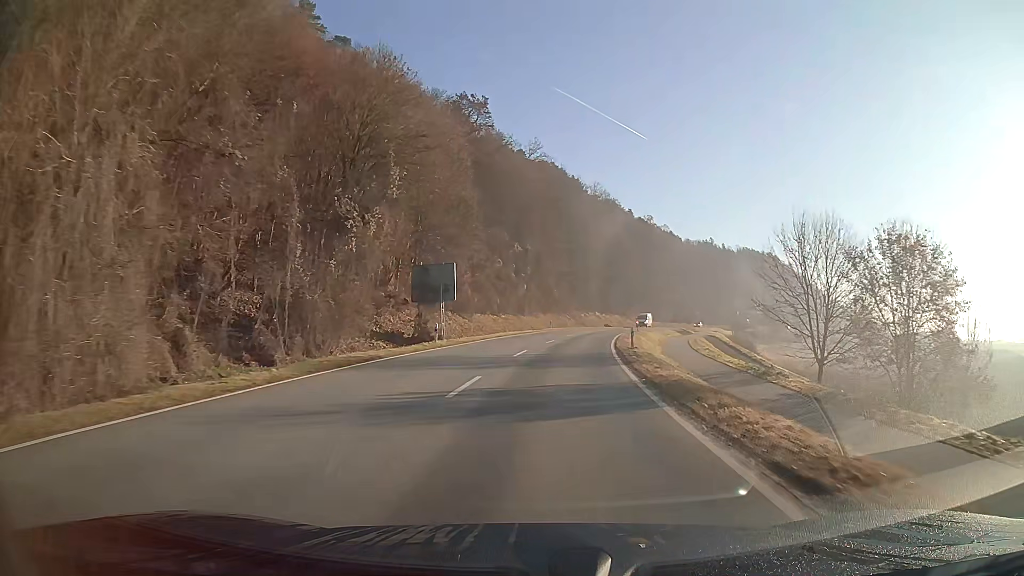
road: secondary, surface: asphalt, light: Day
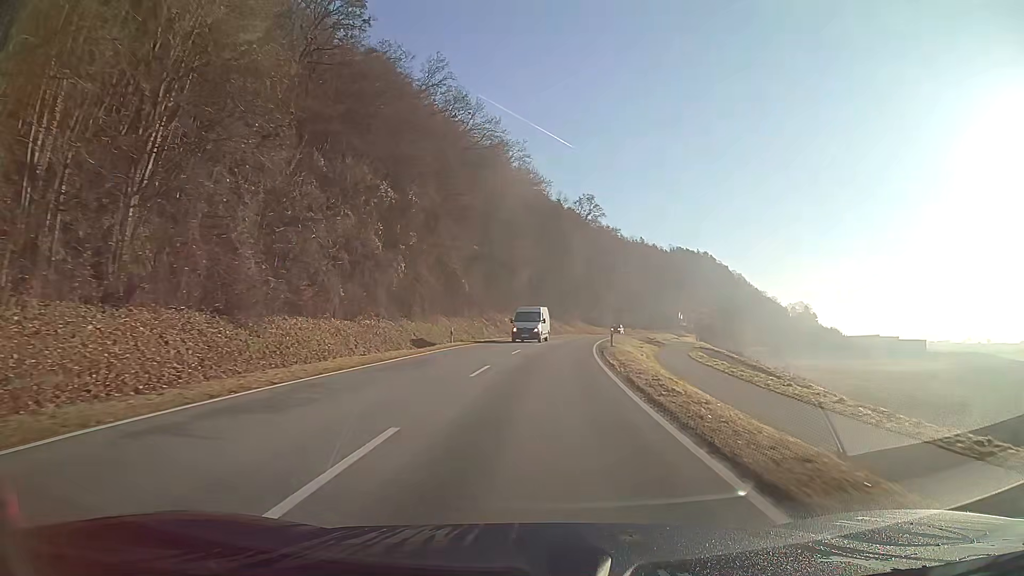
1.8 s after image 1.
(+1.9, +31.5) m; +6°
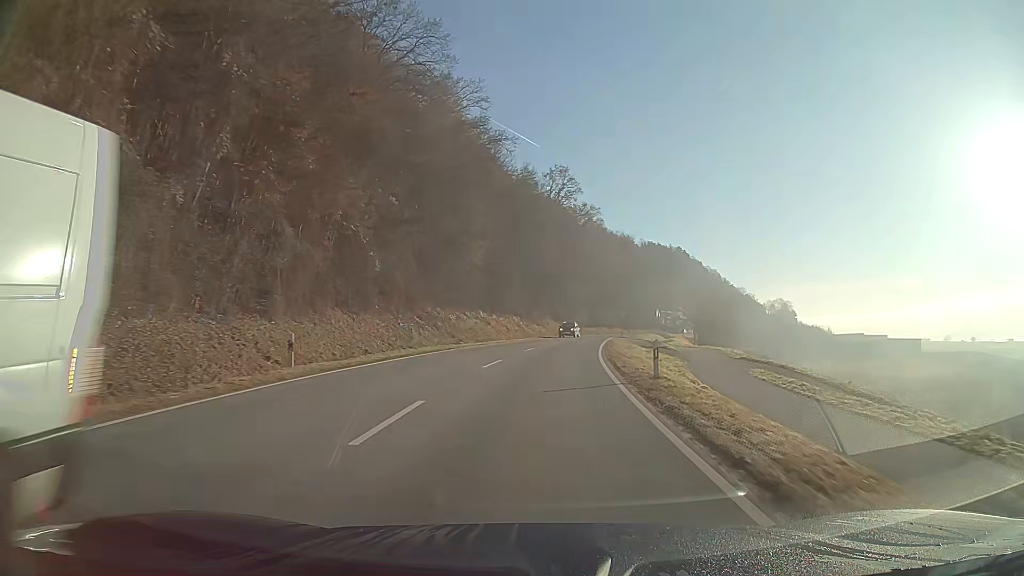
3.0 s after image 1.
(+0.5, +21.6) m; +3°
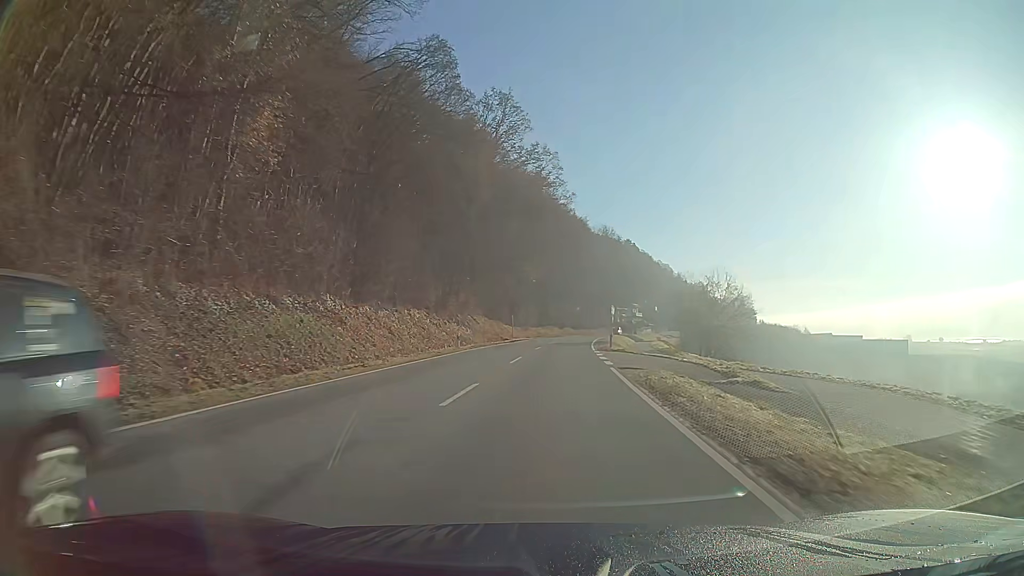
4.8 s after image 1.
(+1.5, +32.9) m; +5°
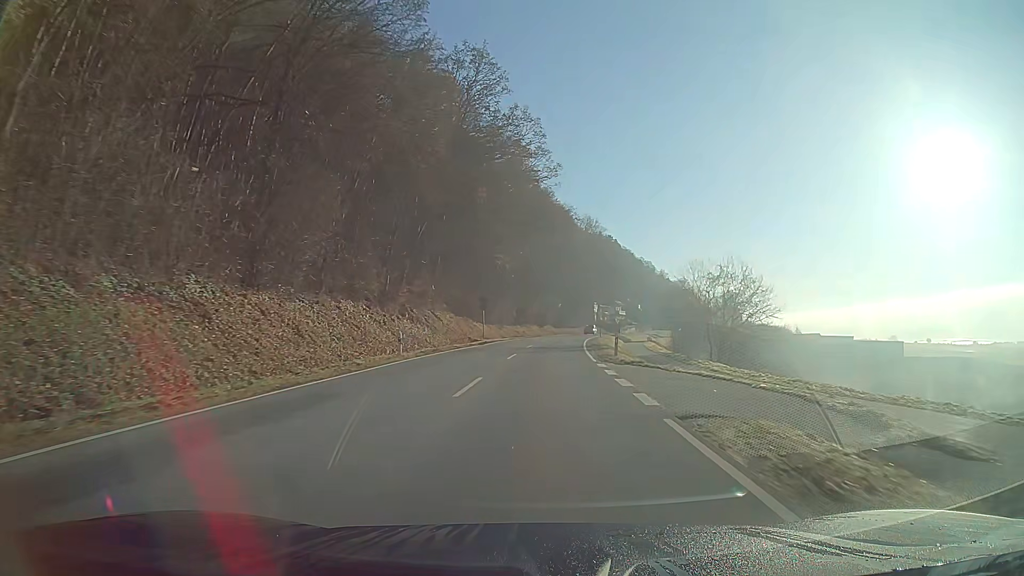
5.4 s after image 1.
(+0.2, +11.2) m; +2°
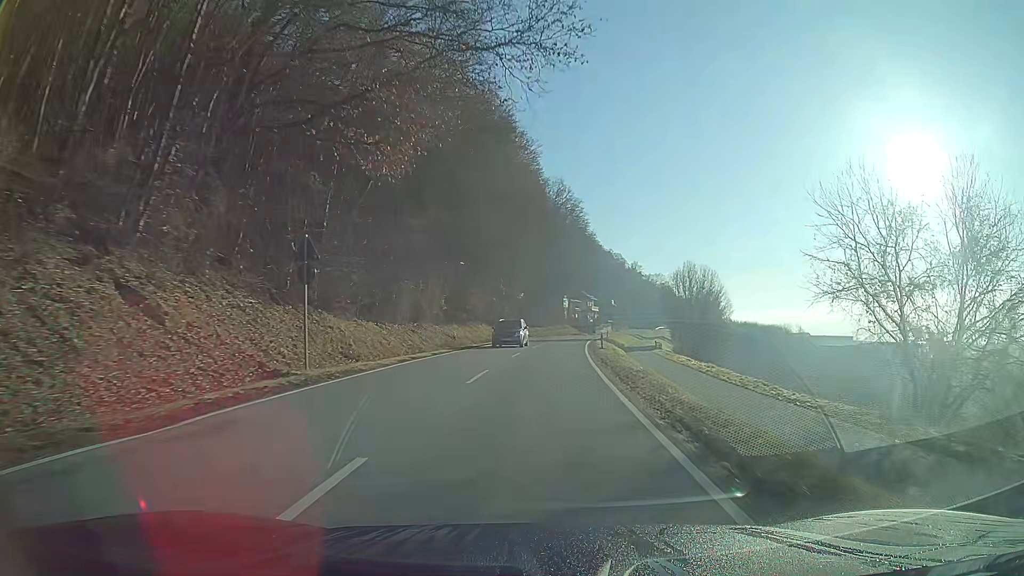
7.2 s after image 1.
(+0.9, +34.1) m; +3°
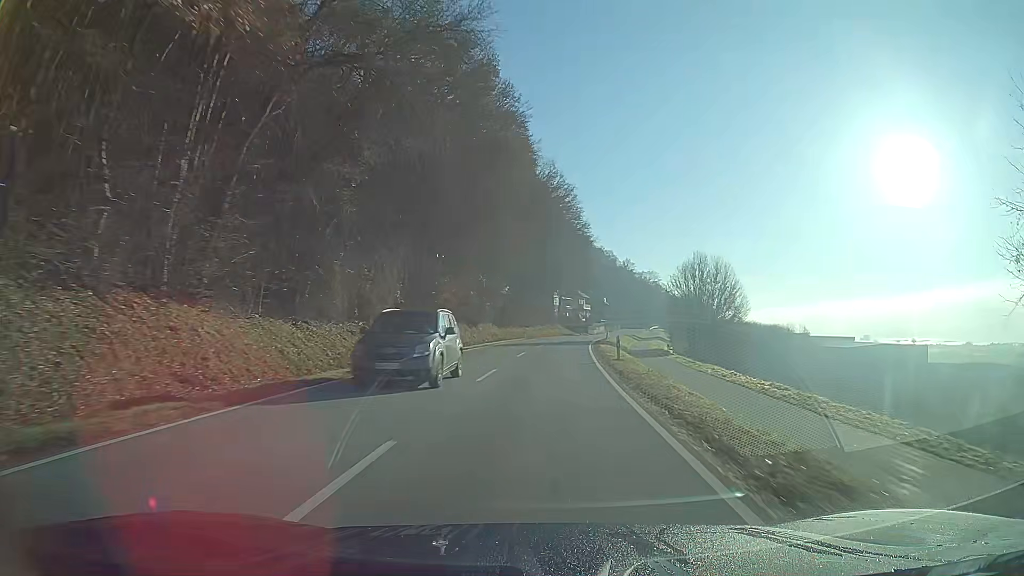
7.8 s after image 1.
(+0.1, +11.6) m; +1°
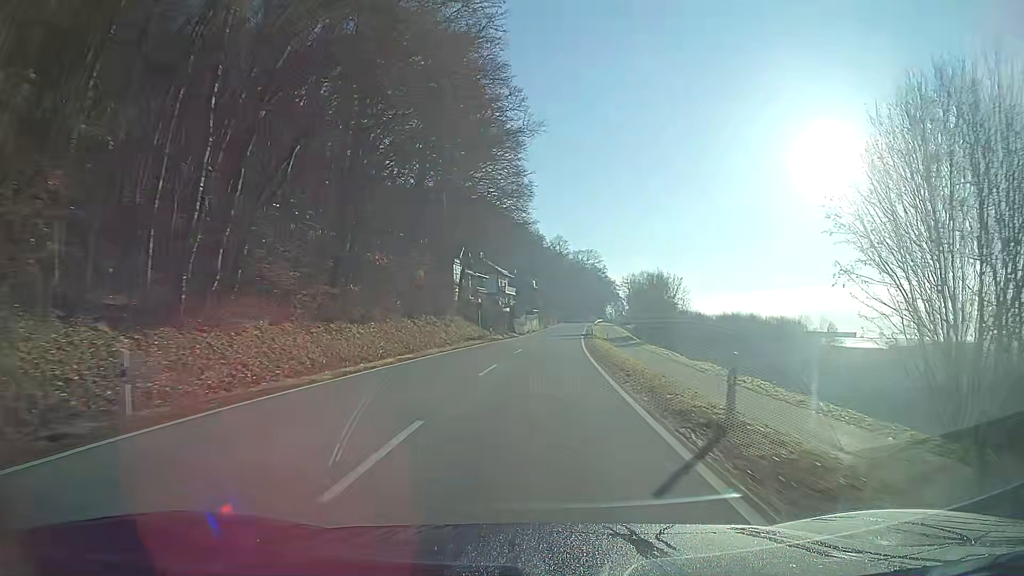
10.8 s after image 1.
(+3.6, +59.6) m; +7°
(0, +10) (0, +20) (+1, +30) (+1, +40) (+2, +50) (+2, +60) (+3, +70) (+4, +80) (+4, +90) (+5, +100) m
